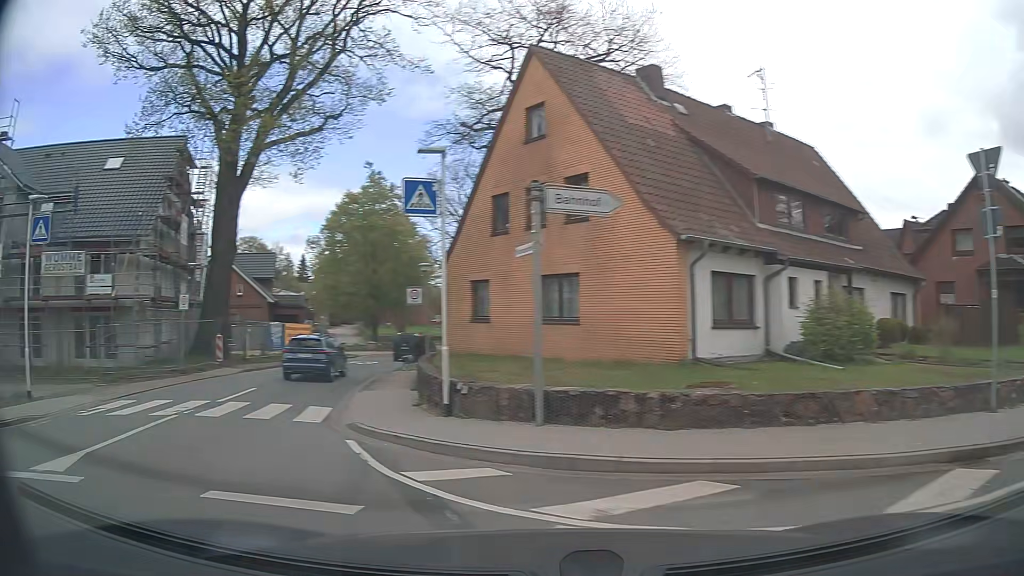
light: Day
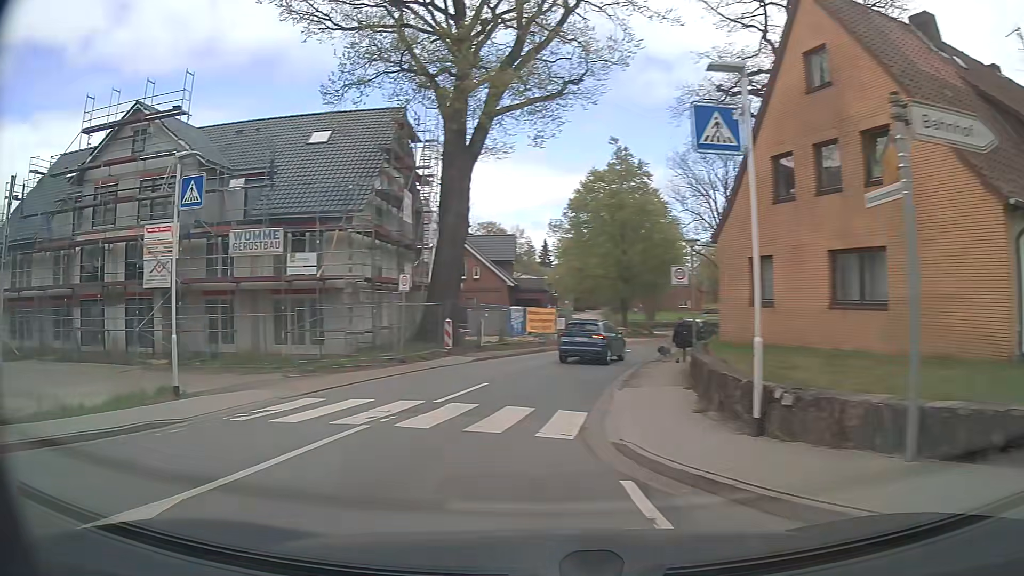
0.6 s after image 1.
(-0.7, +3.5) m; -21°
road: tertiary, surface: asphalt
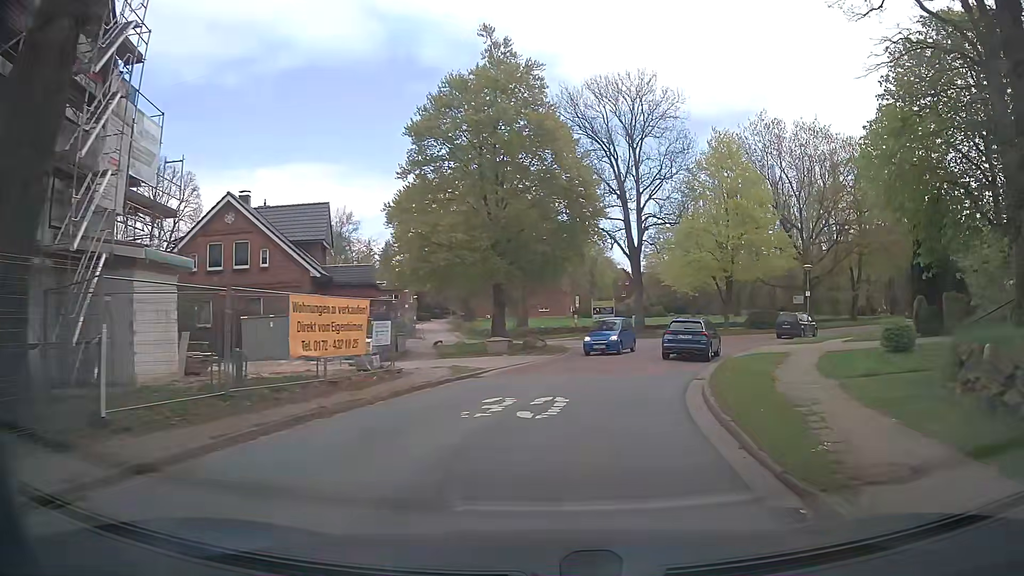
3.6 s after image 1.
(+0.3, +22.0) m; +11°
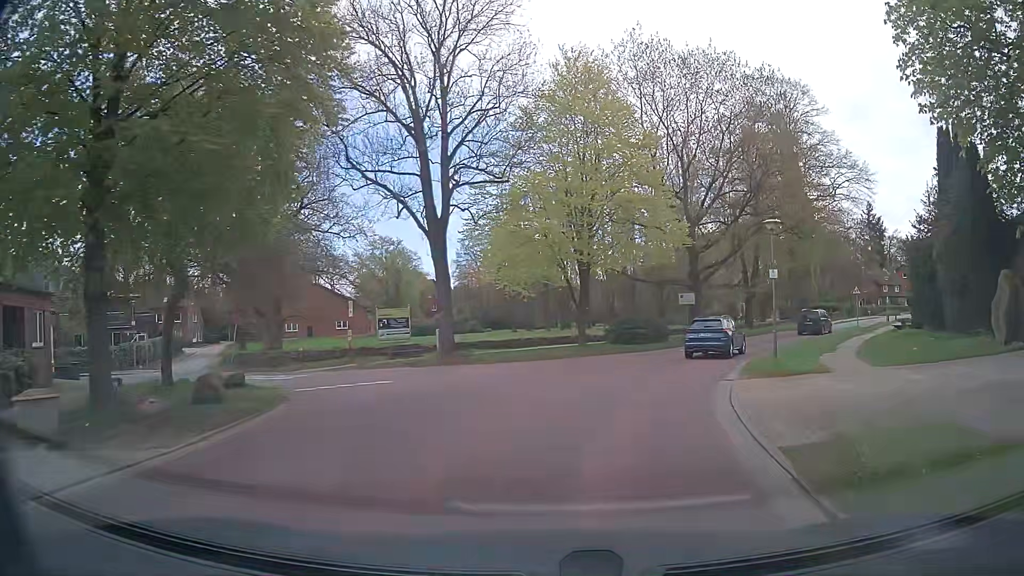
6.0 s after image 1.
(+2.9, +19.1) m; +17°
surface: paving_stones
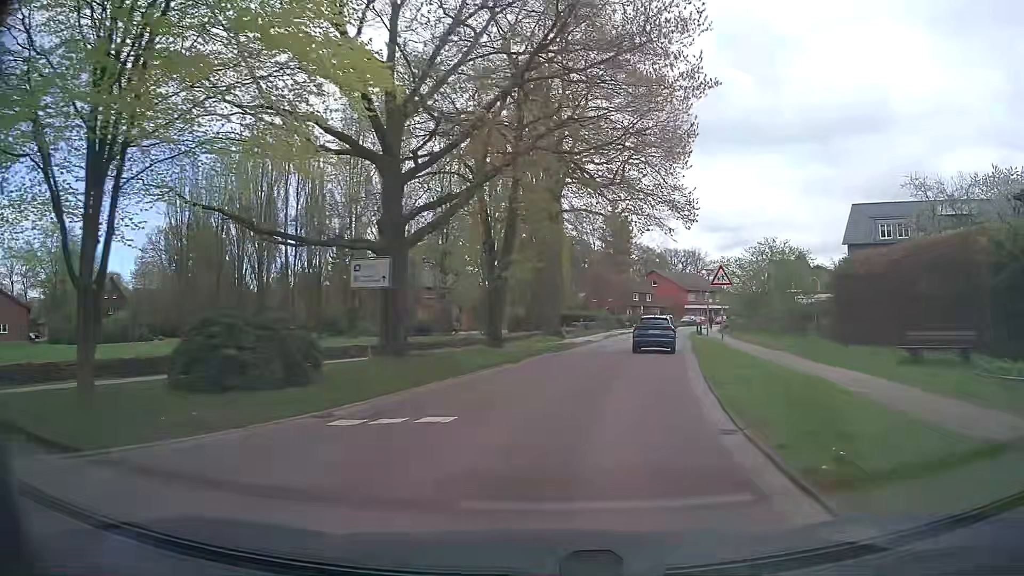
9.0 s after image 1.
(+4.3, +23.2) m; +23°
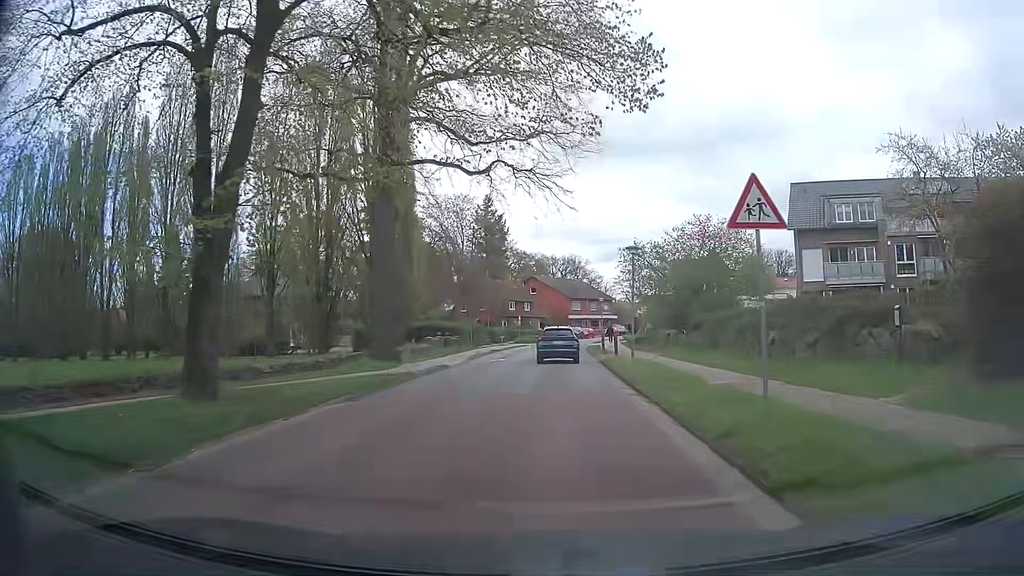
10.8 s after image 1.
(+2.1, +15.8) m; +13°
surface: asphalt
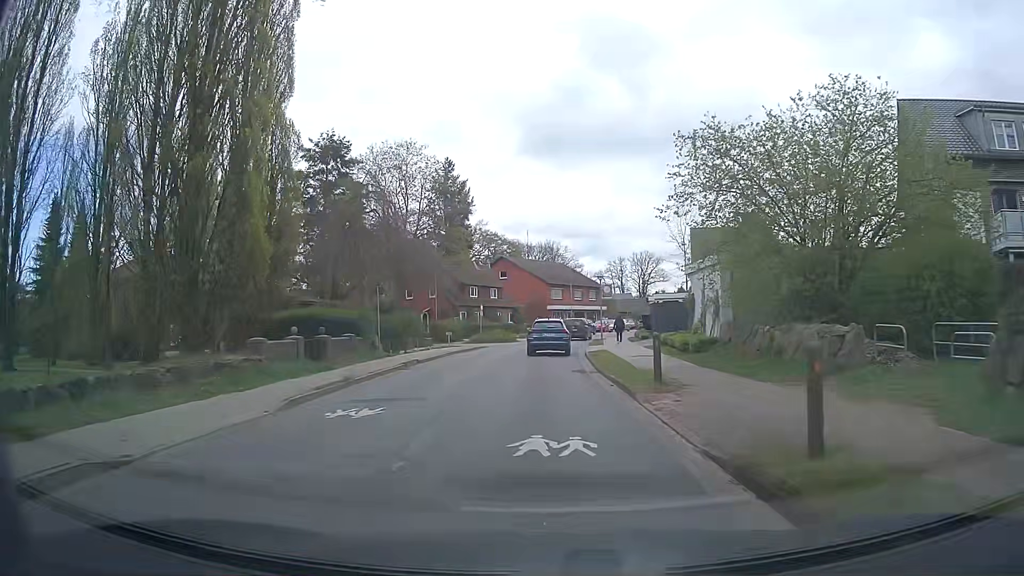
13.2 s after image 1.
(-0.2, +22.4) m; +1°
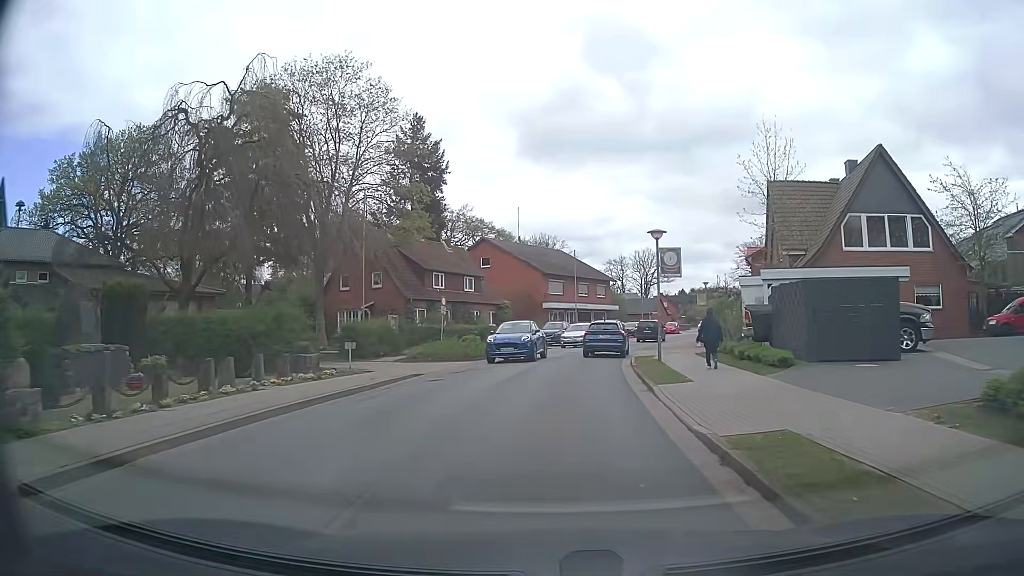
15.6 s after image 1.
(-0.2, +21.7) m; 0°
(0, +10) (+1, +20) (+2, +30) (+4, +40) (+7, +49) (+10, +59) (+14, +68) (+18, +77) (+21, +87) (+25, +96) m
